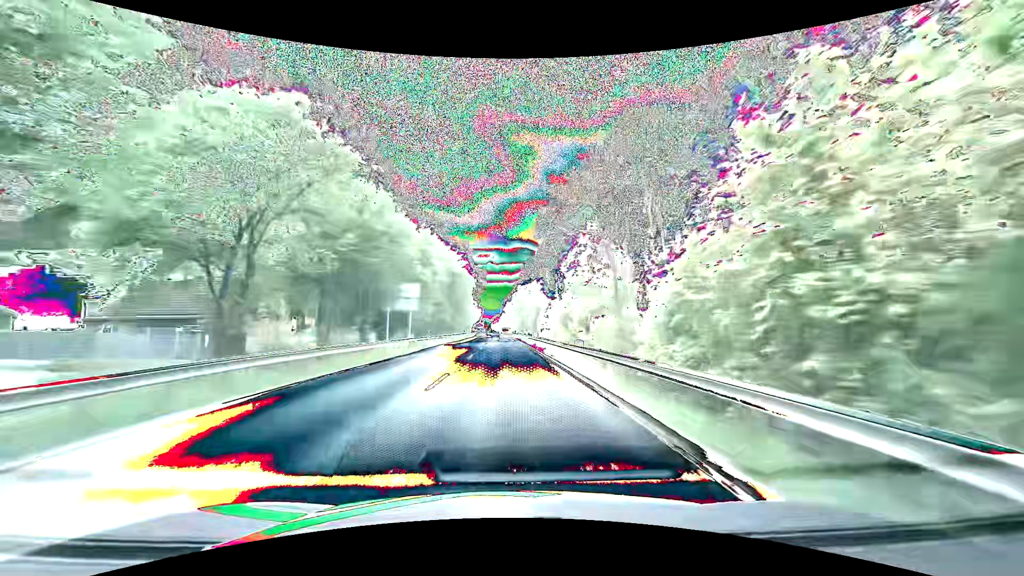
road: primary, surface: asphalt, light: Day
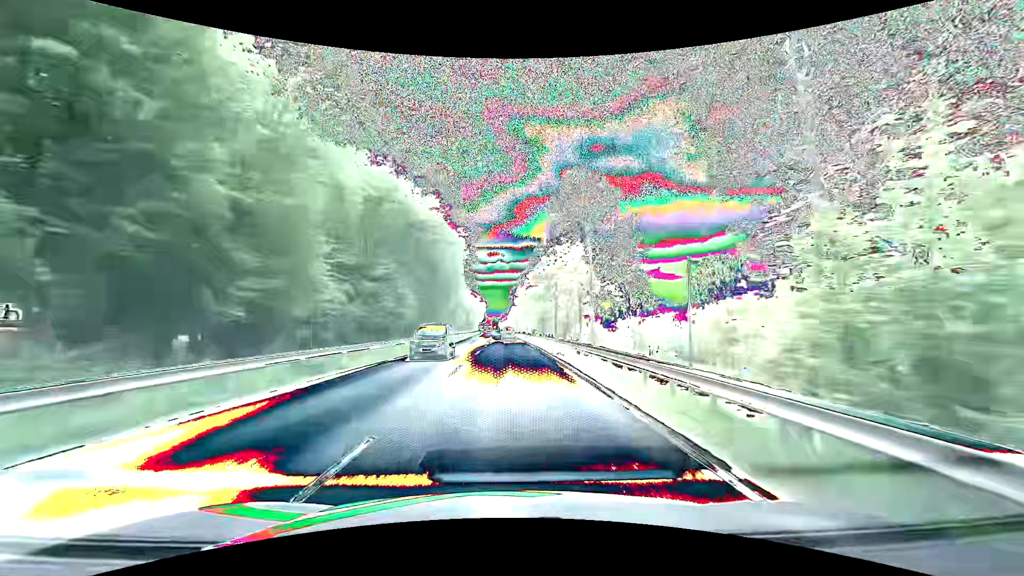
(-0.2, +44.9) m; -1°
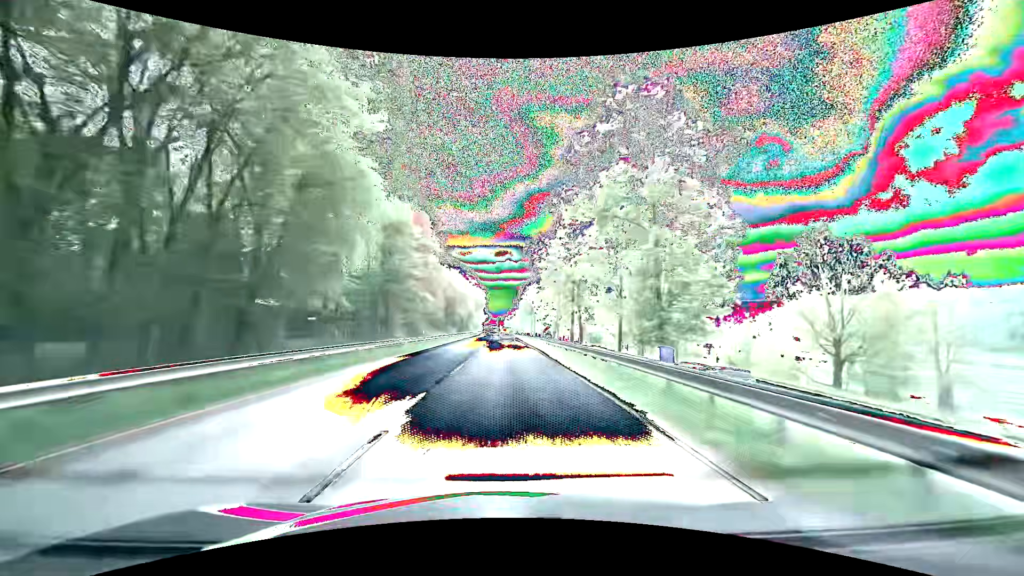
(-0.5, +60.1) m; -1°
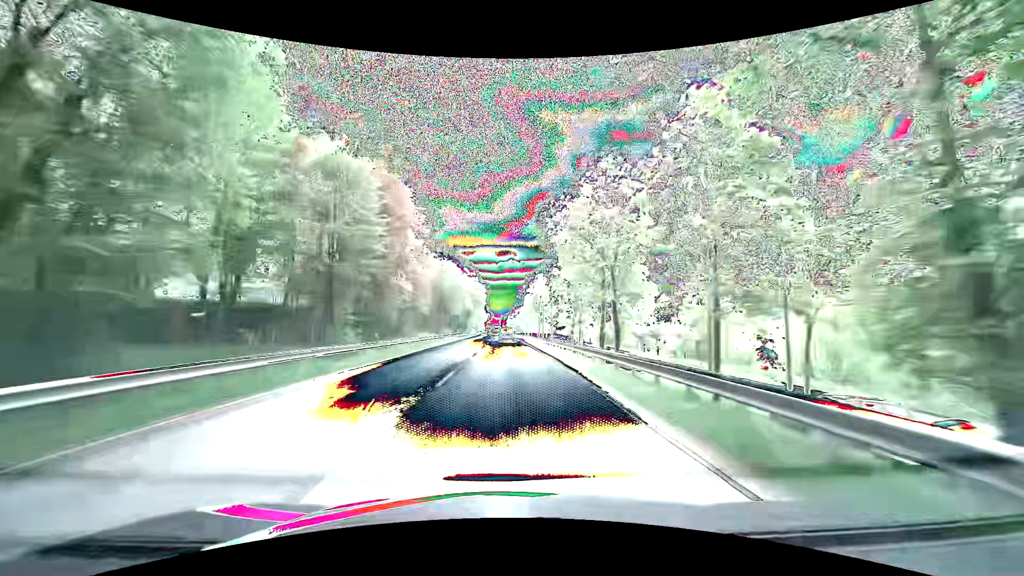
(0.0, +15.1) m; 0°
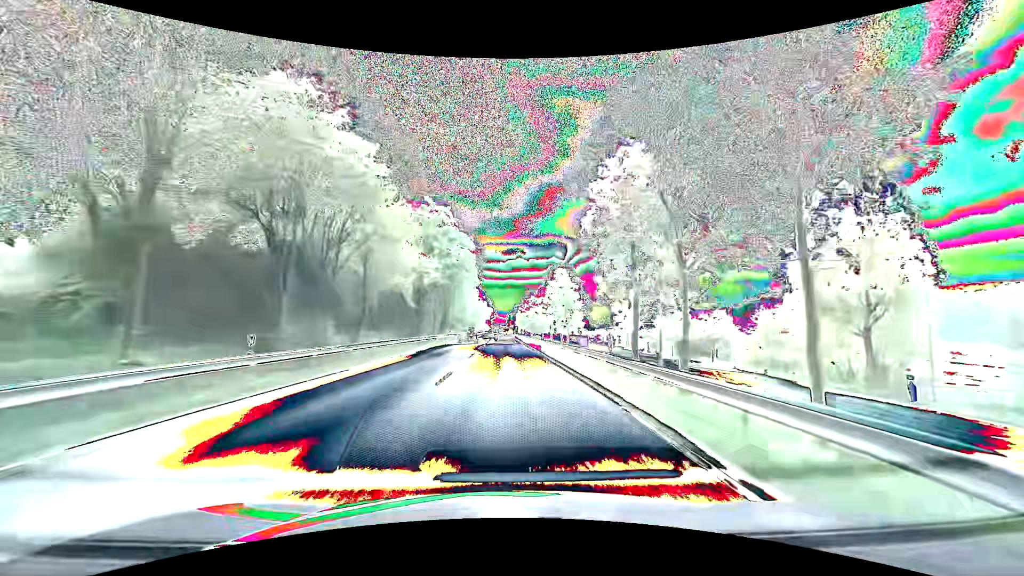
(-0.6, +60.4) m; -1°
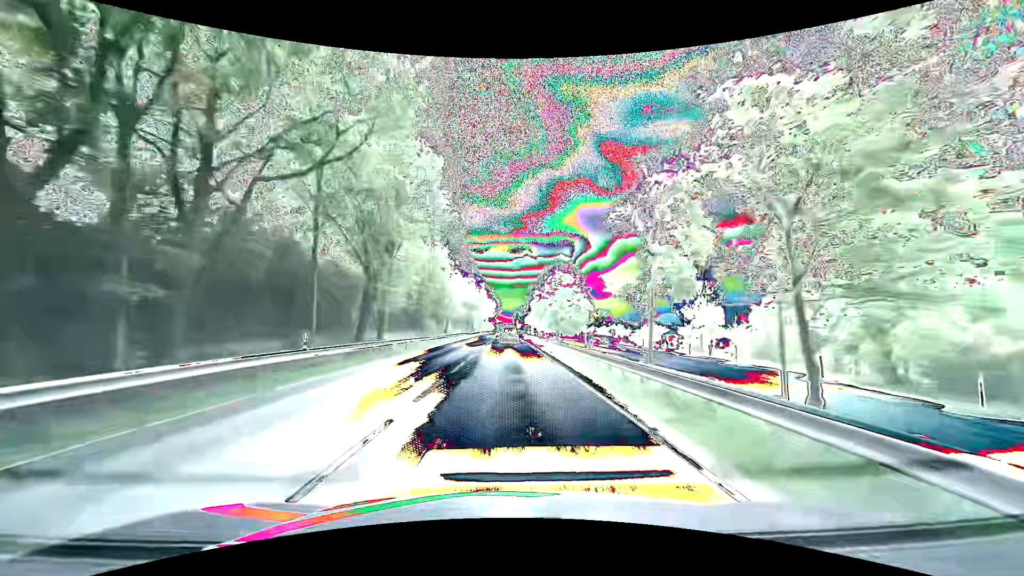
(-0.3, +45.0) m; -1°
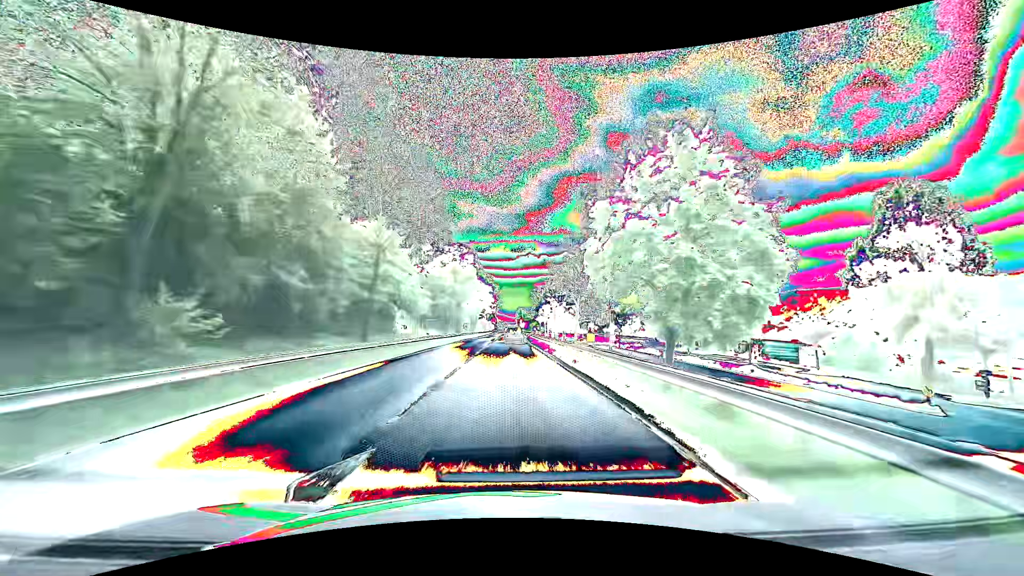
(-0.1, +44.6) m; 0°
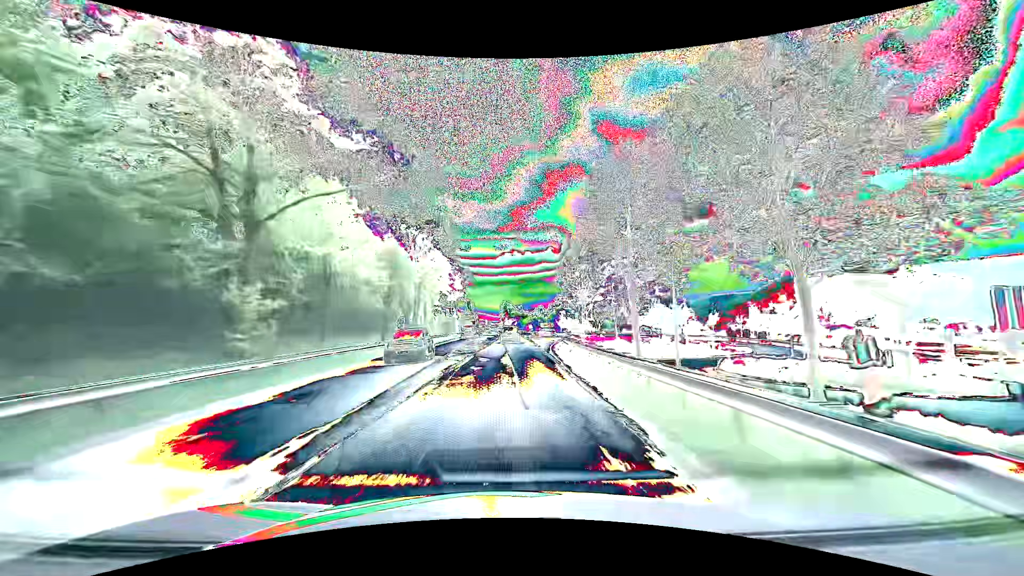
(+0.9, +73.6) m; +2°
(0, +10) (0, +20) (0, +30) (0, +40) (0, +50) (0, +60) (0, +70) (0, +80) (-1, +90) (-1, +100) m
